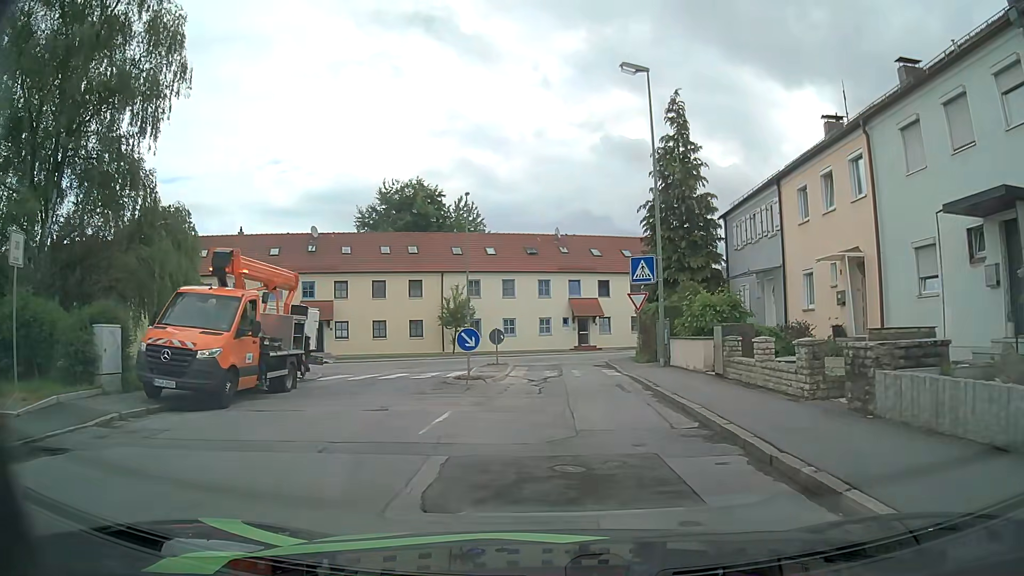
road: residential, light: Day
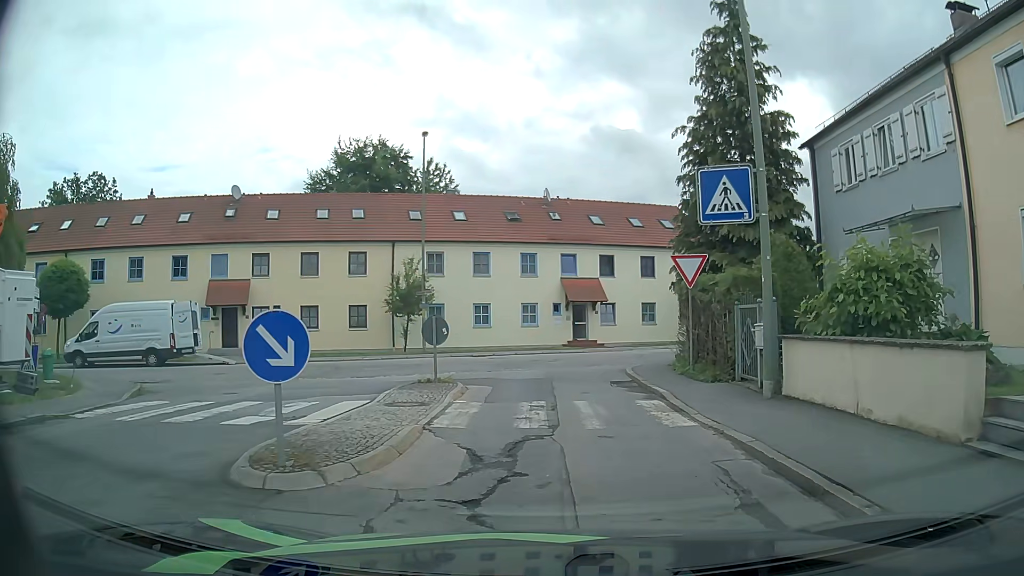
(-0.1, +11.2) m; -1°
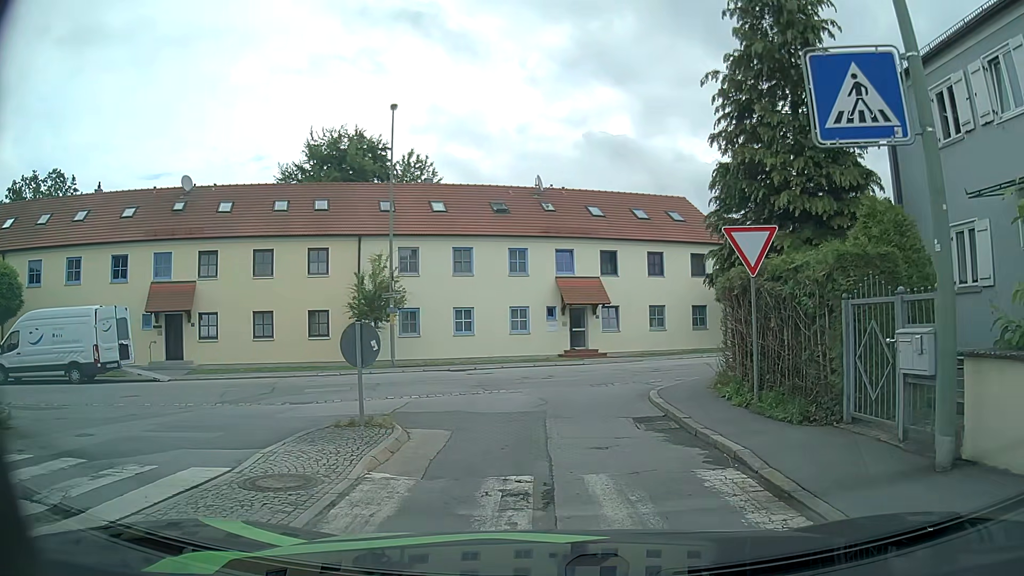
(+0.1, +5.1) m; +1°
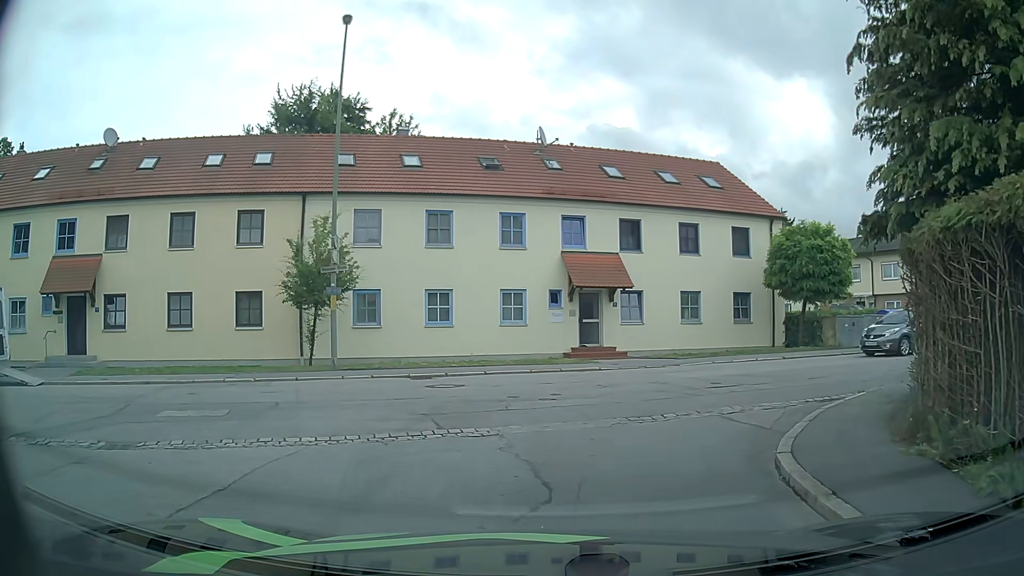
(0.0, +7.4) m; 0°
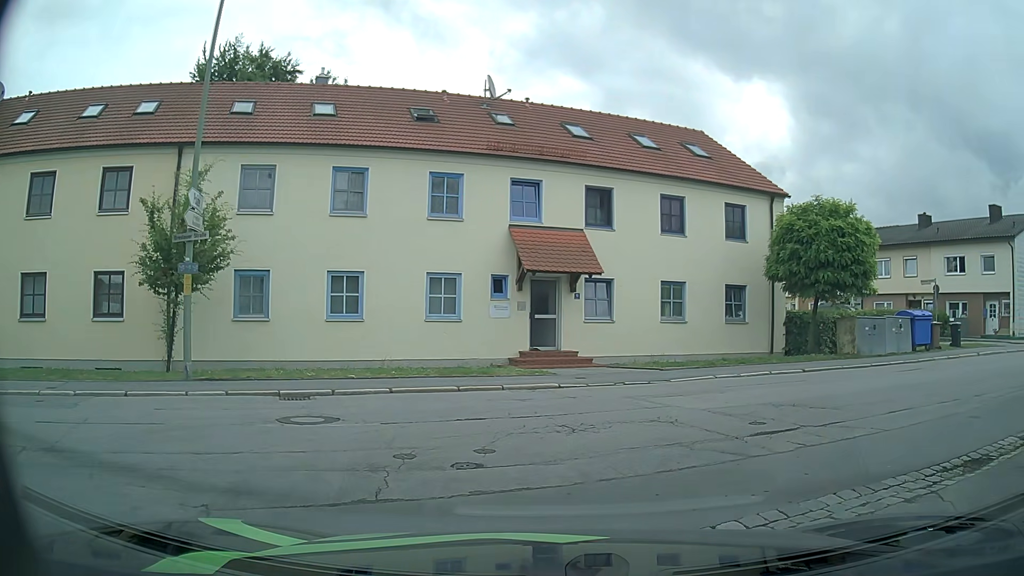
(+0.1, +5.6) m; +4°
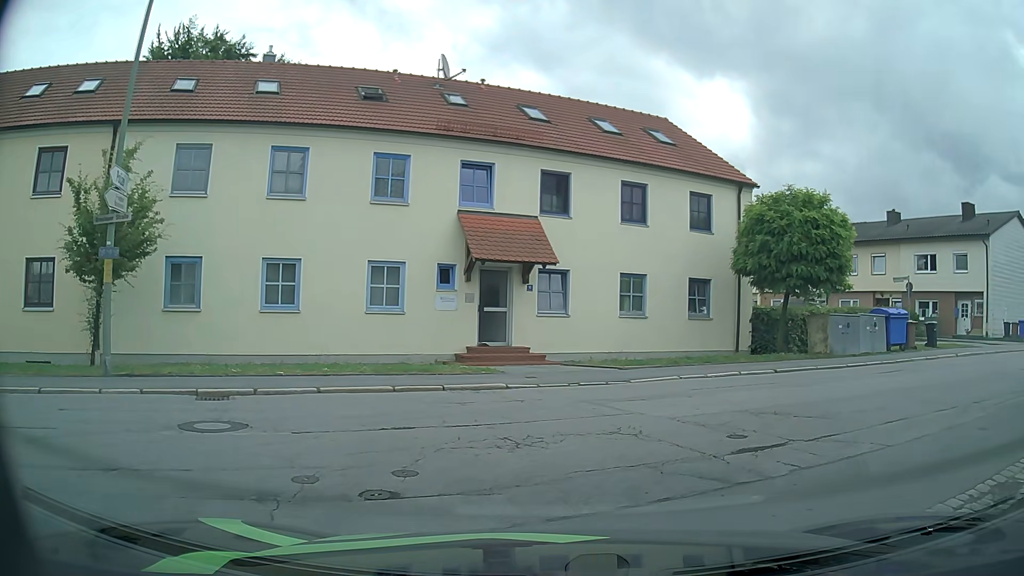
(+0.1, +1.4) m; +6°
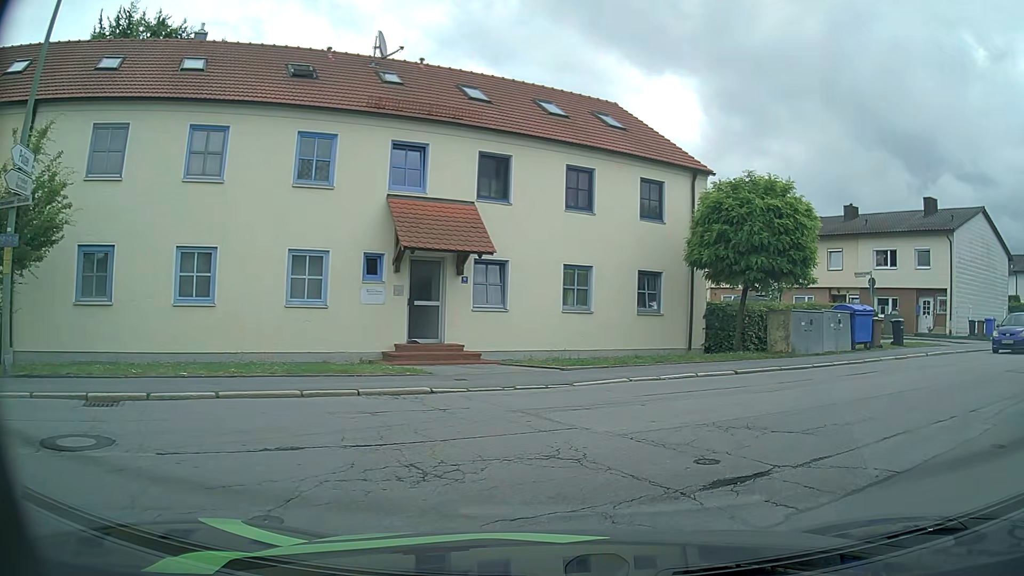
(0.0, +1.5) m; +5°
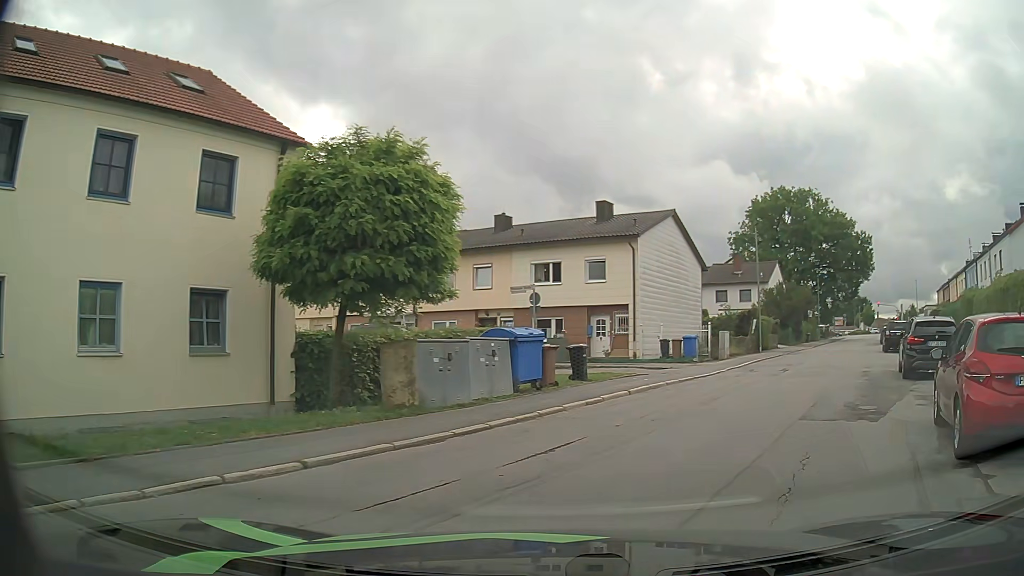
(+1.6, +6.6) m; +30°
(+2, +10) (+7, +19) (+11, +28) (+16, +36) (+20, +45) (+25, +54) (+29, +63) (+34, +72) (+39, +81) (+45, +89) m
